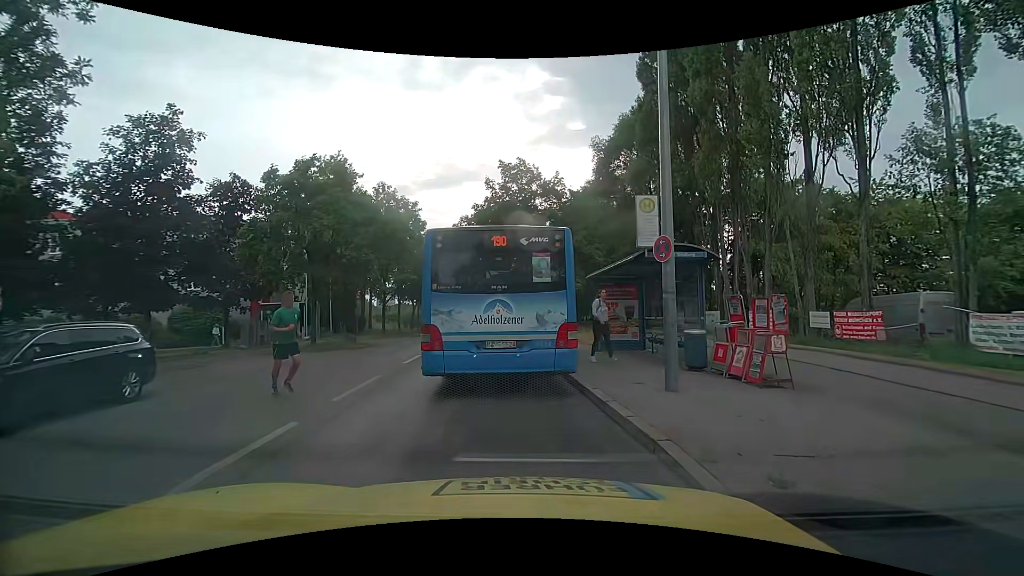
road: tertiary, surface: asphalt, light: Day
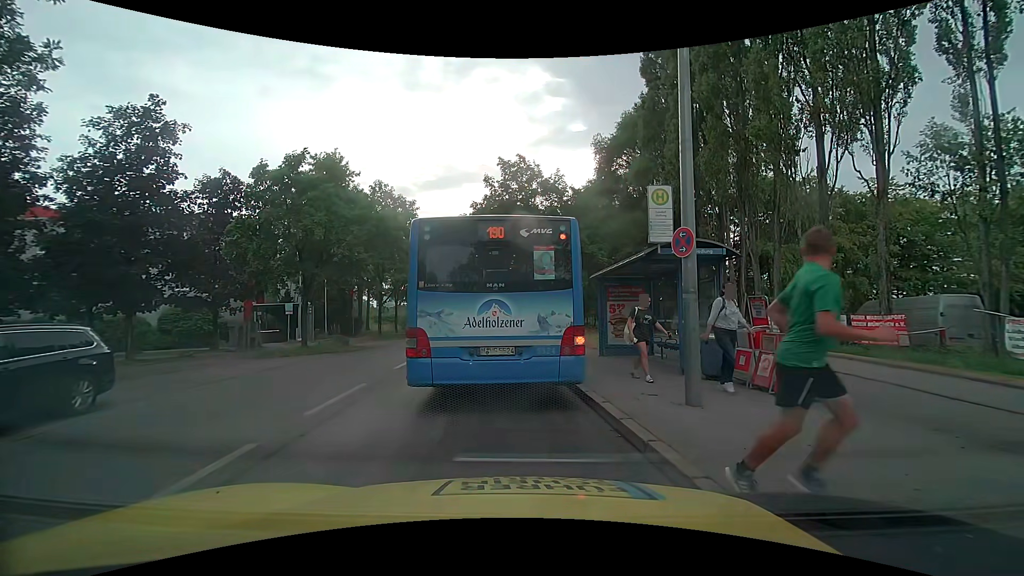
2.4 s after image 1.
(0.0, +1.0) m; 0°
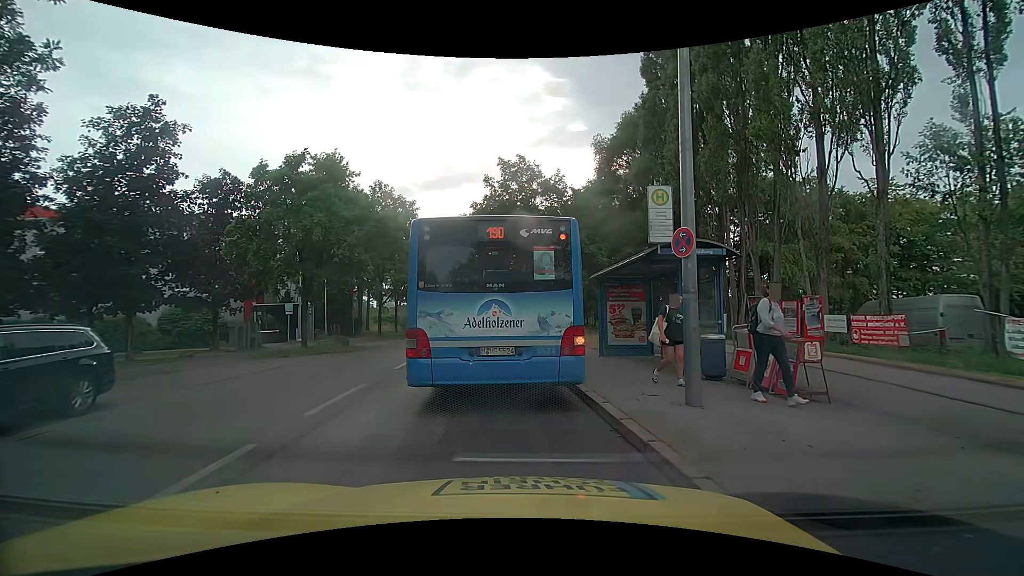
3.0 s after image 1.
(0.0, 0.0) m; 0°
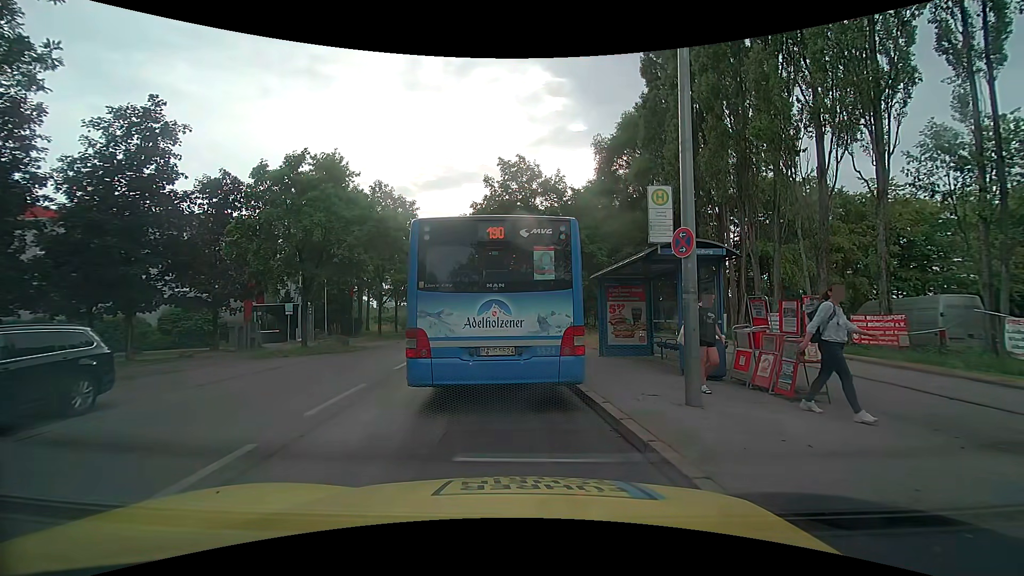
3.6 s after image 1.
(0.0, 0.0) m; 0°
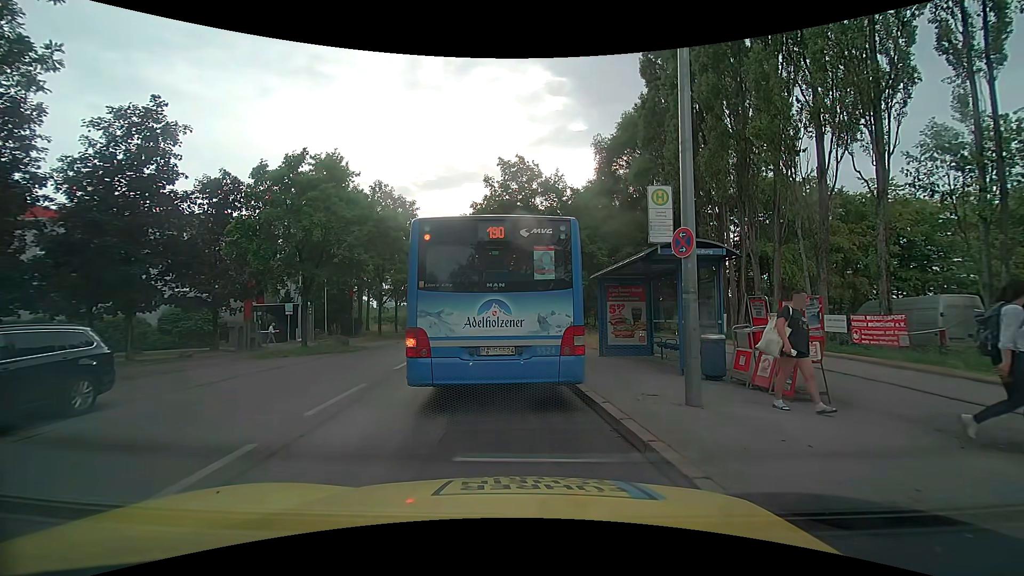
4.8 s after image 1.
(0.0, 0.0) m; 0°
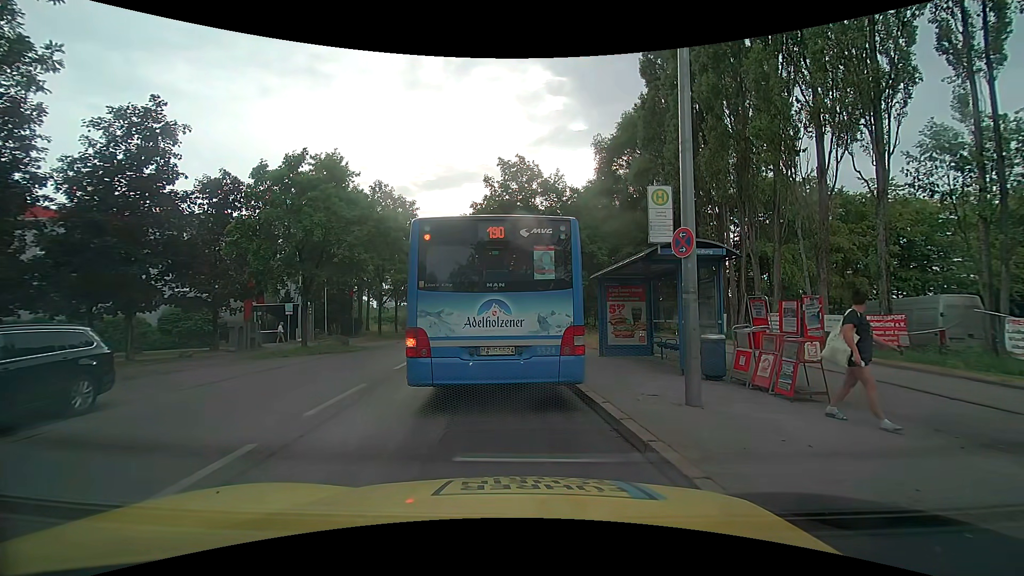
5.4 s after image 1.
(0.0, 0.0) m; 0°
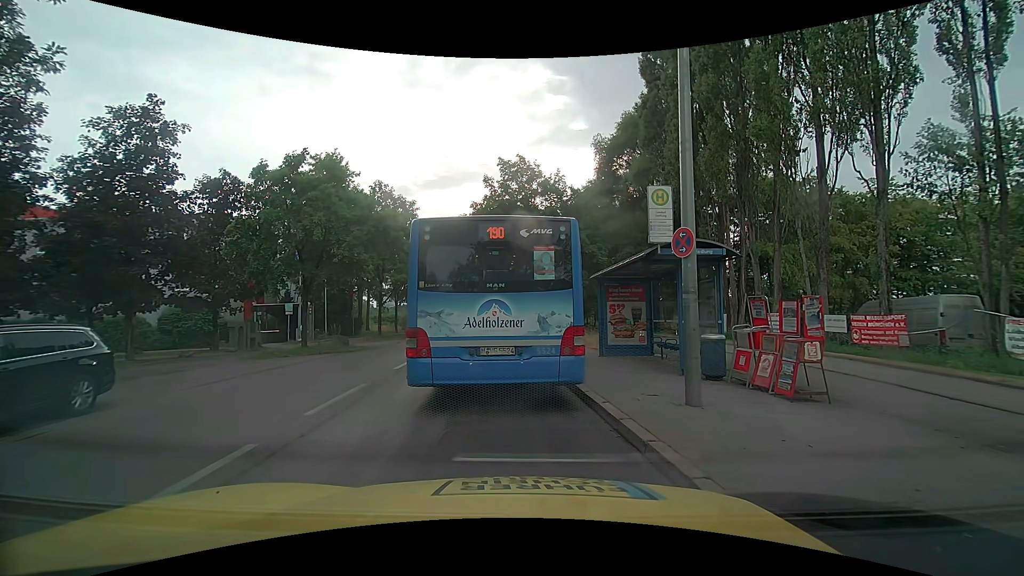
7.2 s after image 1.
(0.0, 0.0) m; 0°
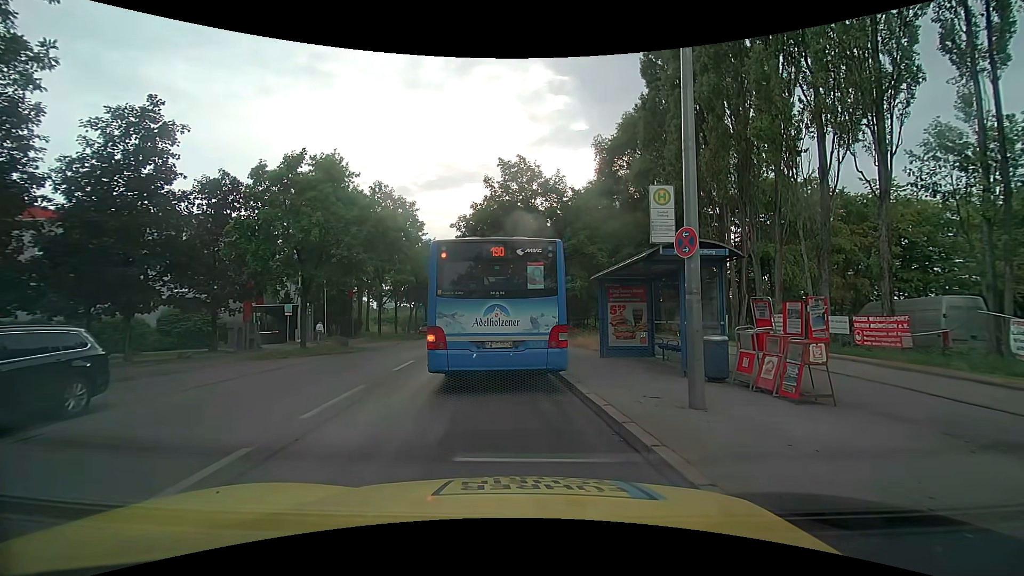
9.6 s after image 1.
(0.0, +0.1) m; 0°
(0, +10) (-1, +20) (-2, +30) (-3, +40) (-4, +50) (-5, +60) (-5, +70) (-6, +80) (-7, +90) (-8, +100) m
